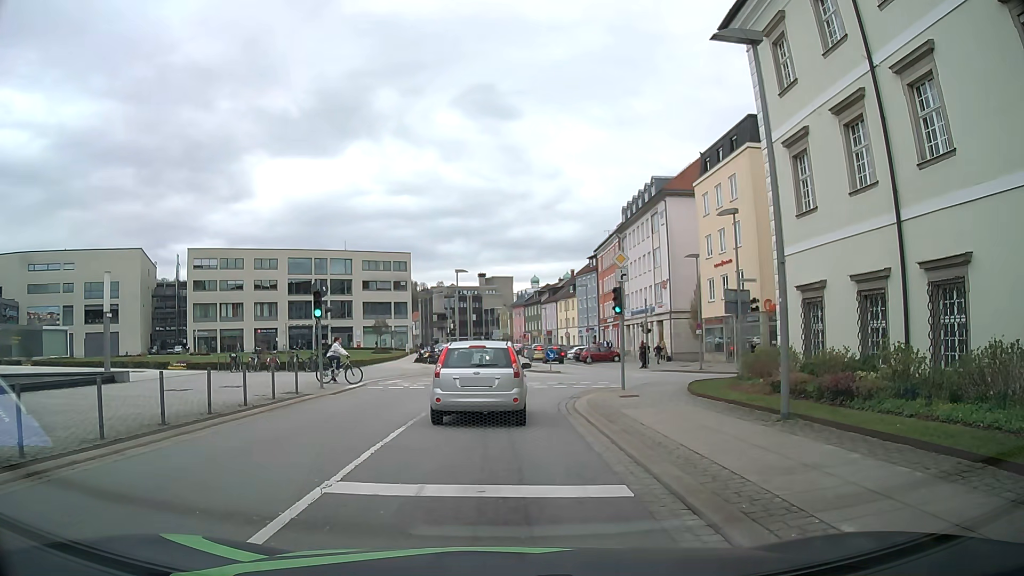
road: tertiary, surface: asphalt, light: Day
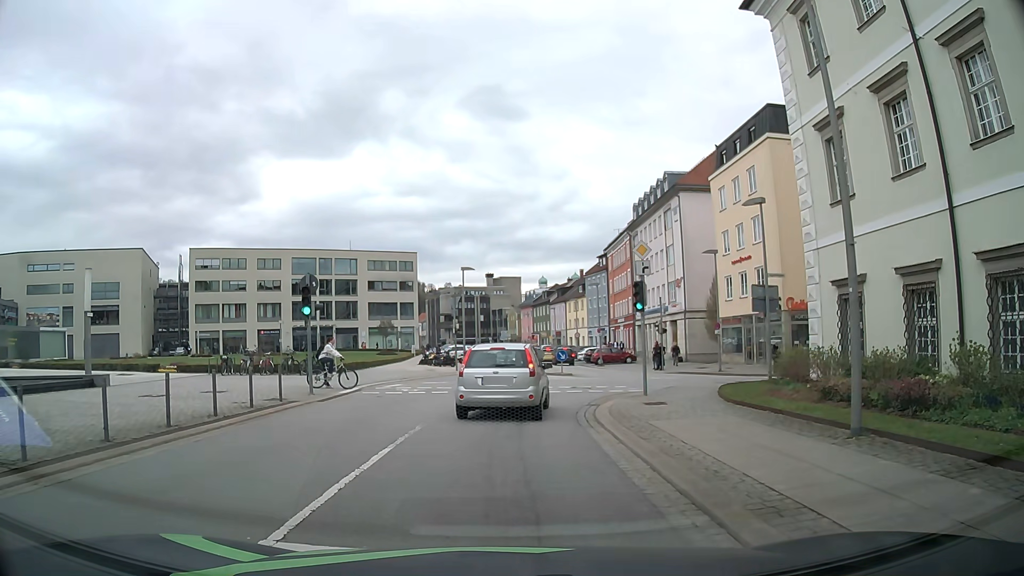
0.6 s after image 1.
(0.0, +2.2) m; 0°
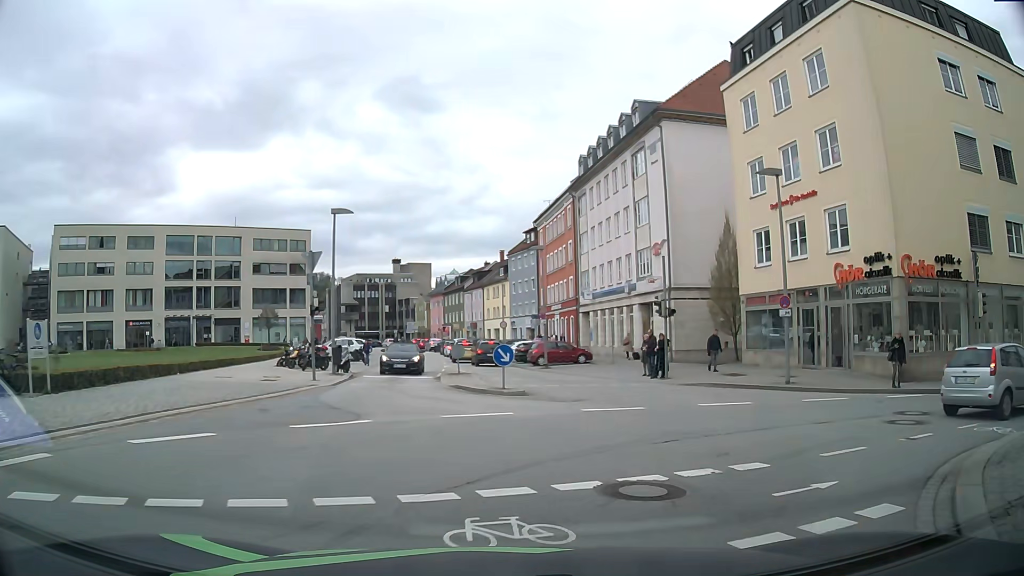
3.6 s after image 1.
(+0.3, +18.2) m; +7°
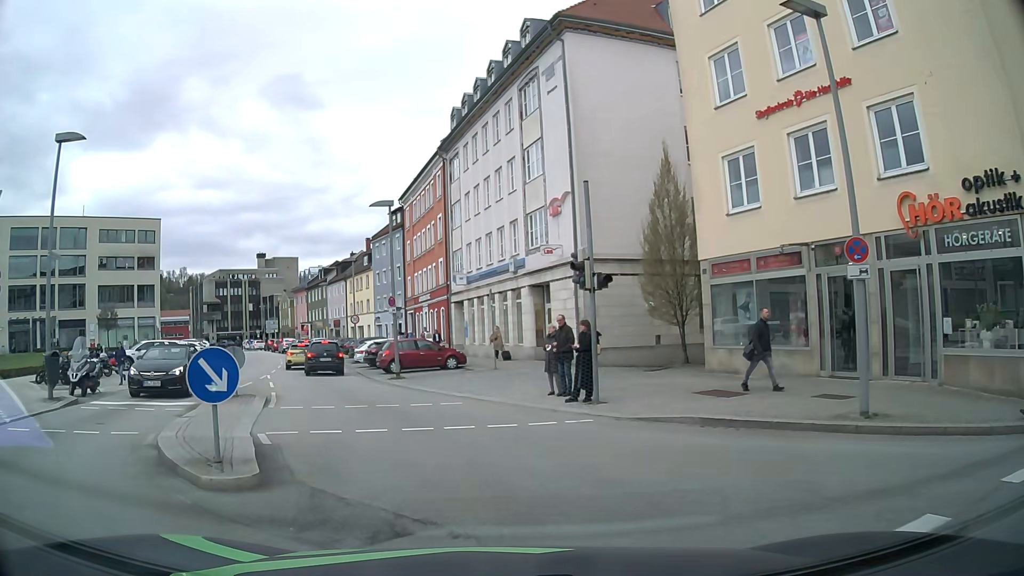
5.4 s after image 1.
(+1.6, +11.5) m; +12°
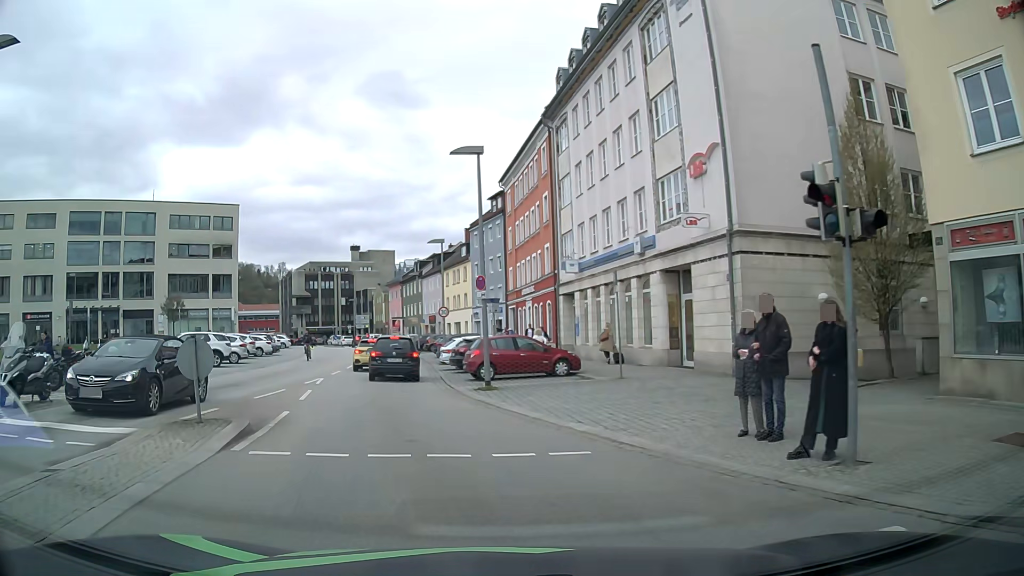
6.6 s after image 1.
(-0.5, +7.1) m; -8°
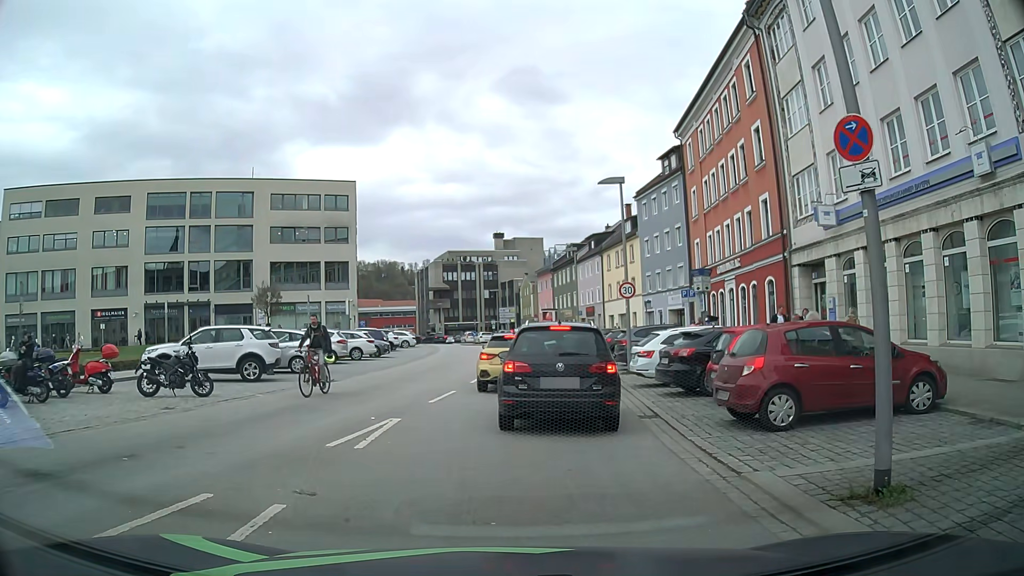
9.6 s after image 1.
(-1.9, +12.9) m; -9°
